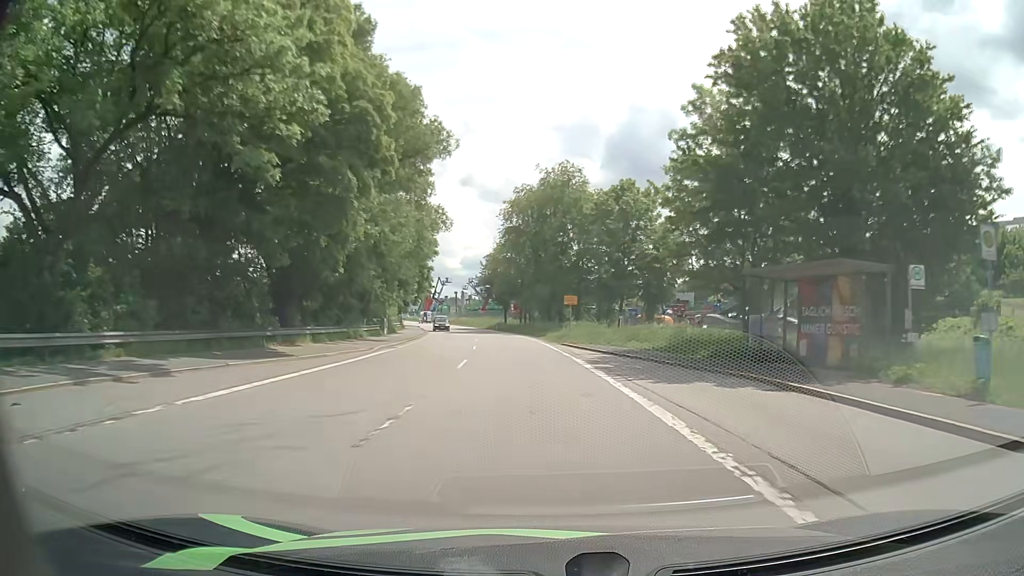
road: primary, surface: asphalt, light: Day
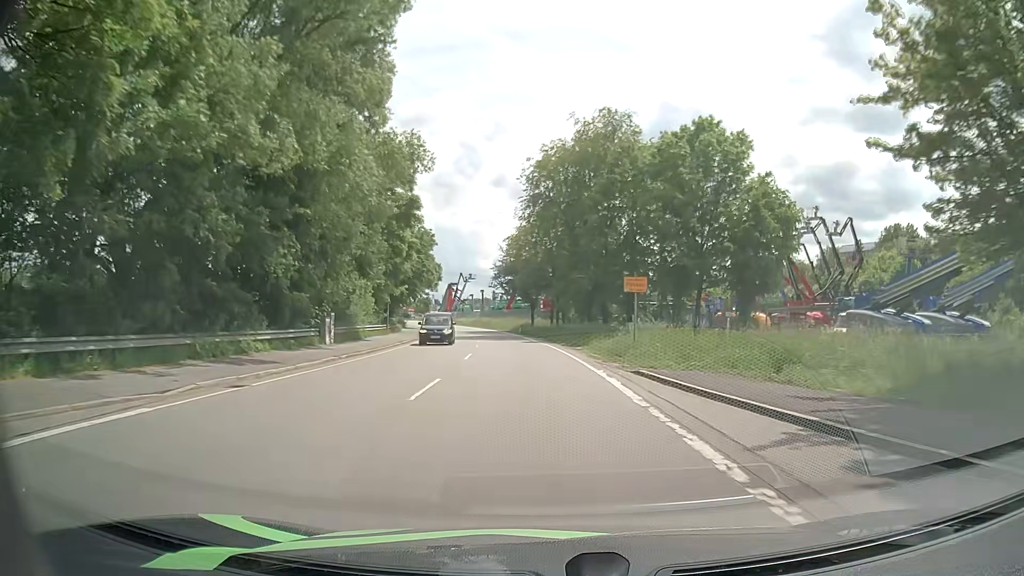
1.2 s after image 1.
(-0.4, +19.8) m; -3°
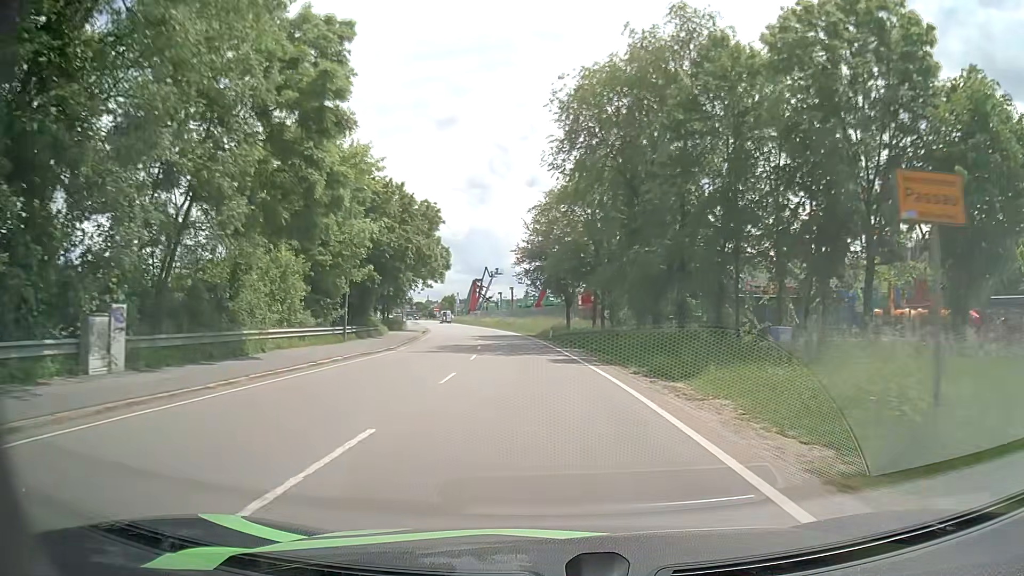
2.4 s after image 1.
(-0.5, +19.0) m; -3°
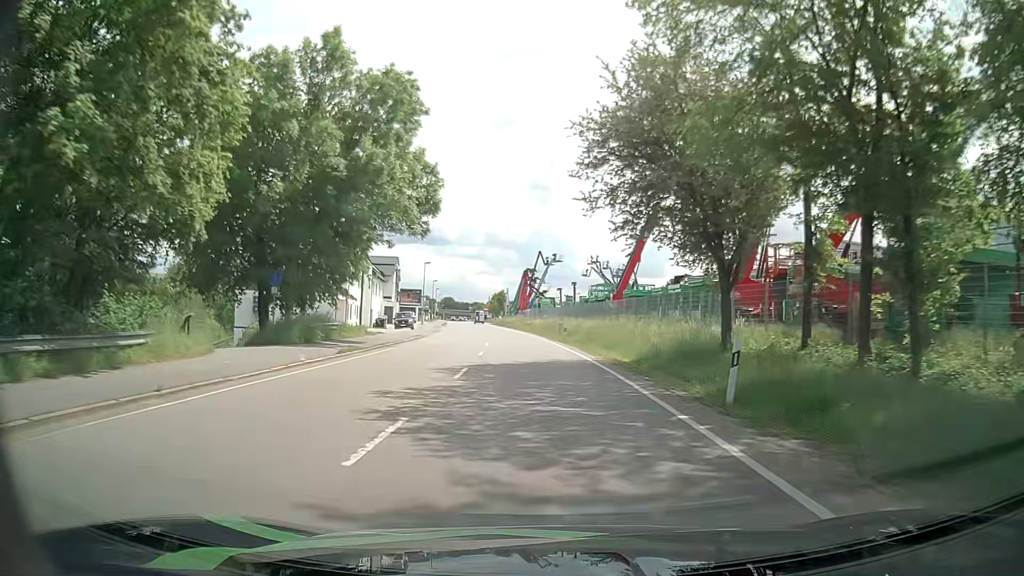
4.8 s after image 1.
(-1.5, +35.3) m; -6°
(0, +10) (0, +20) (-1, +30) (-2, +40) (-2, +50) (-3, +60) (-5, +70) (-6, +80) (-7, +90) (-8, +100) m
